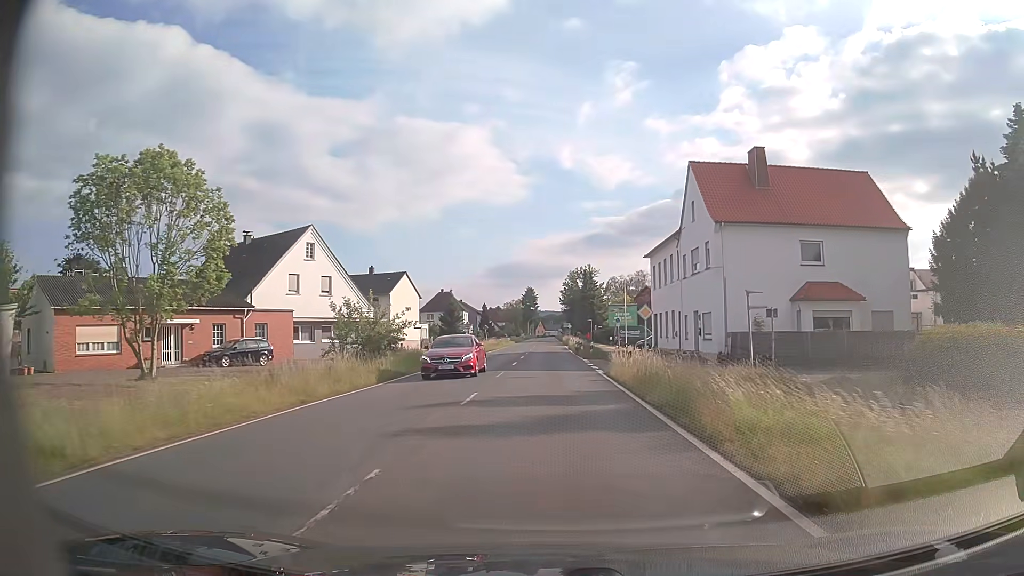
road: primary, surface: asphalt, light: Day
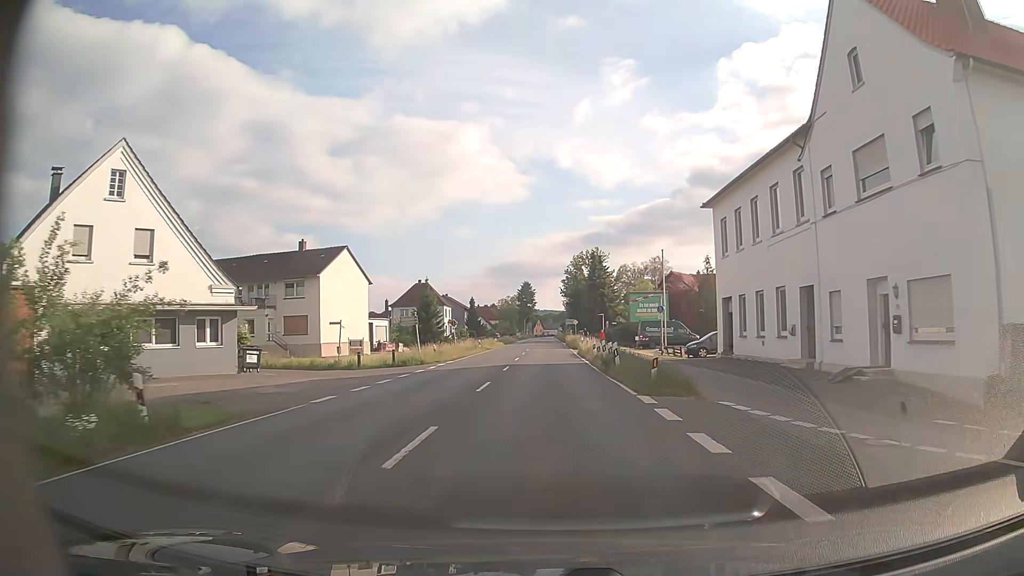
(0.0, +24.3) m; 0°
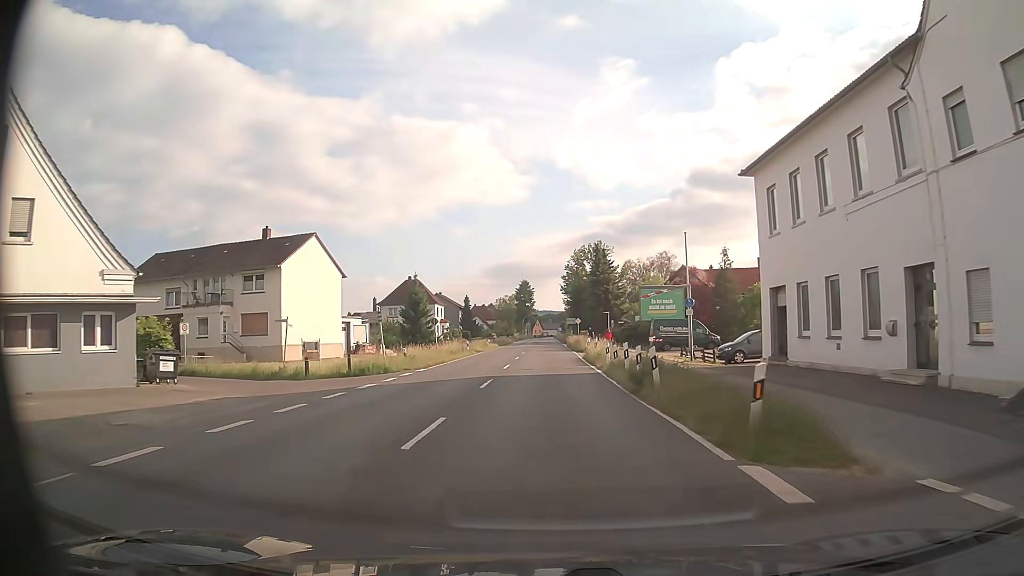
(0.0, +8.1) m; 0°
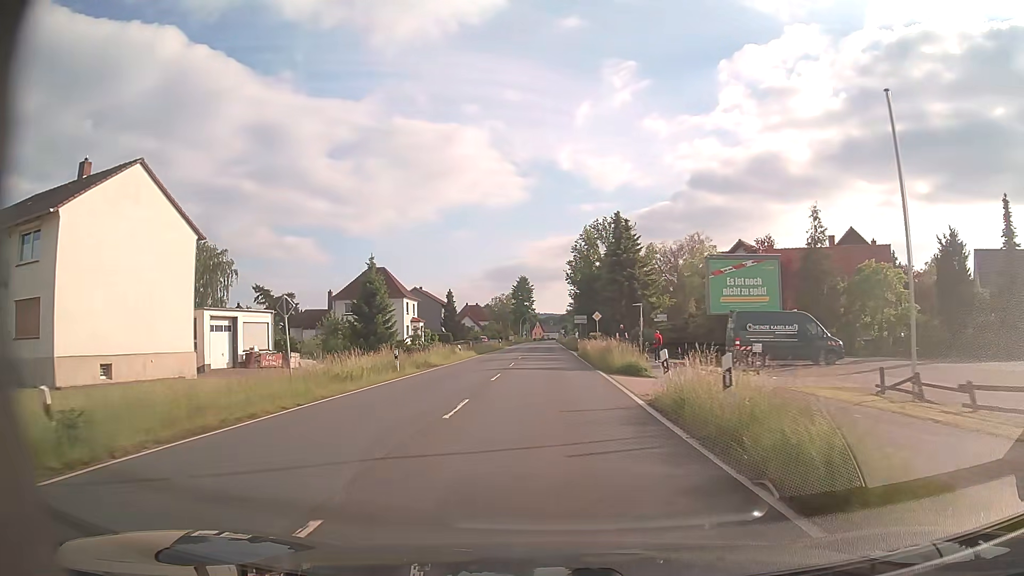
(0.0, +24.3) m; 0°
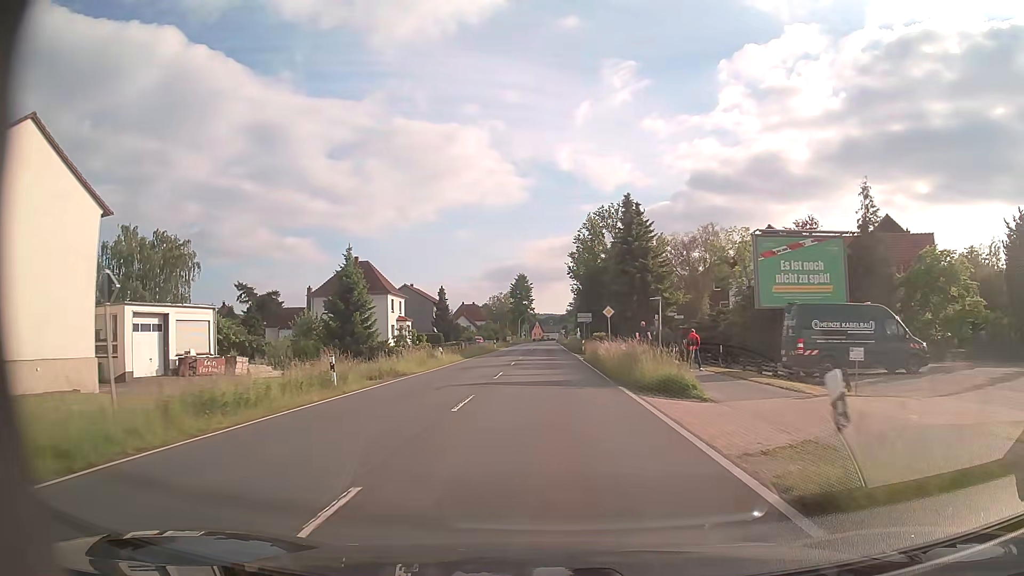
(0.0, +8.1) m; -1°
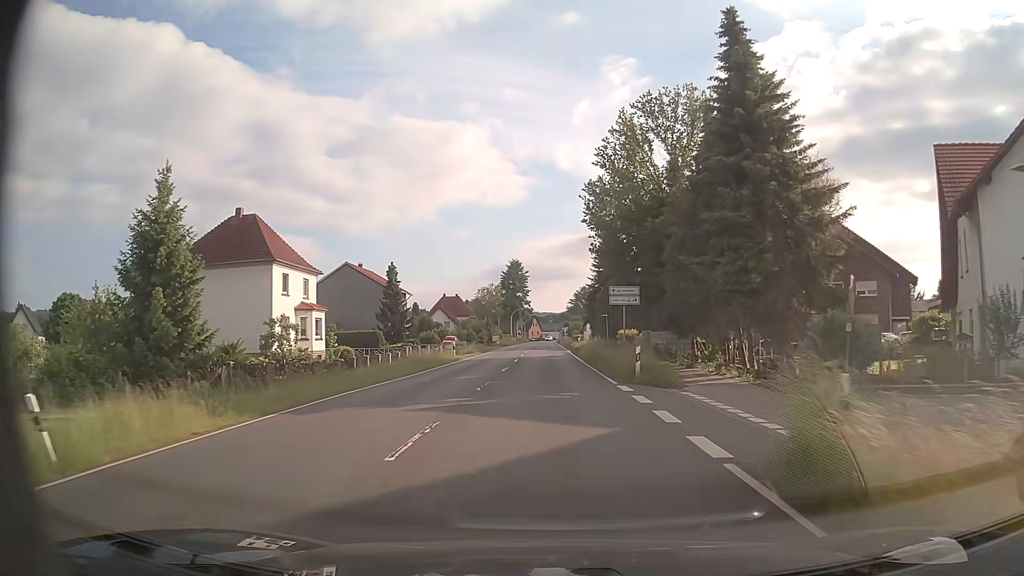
(+0.3, +32.2) m; 0°
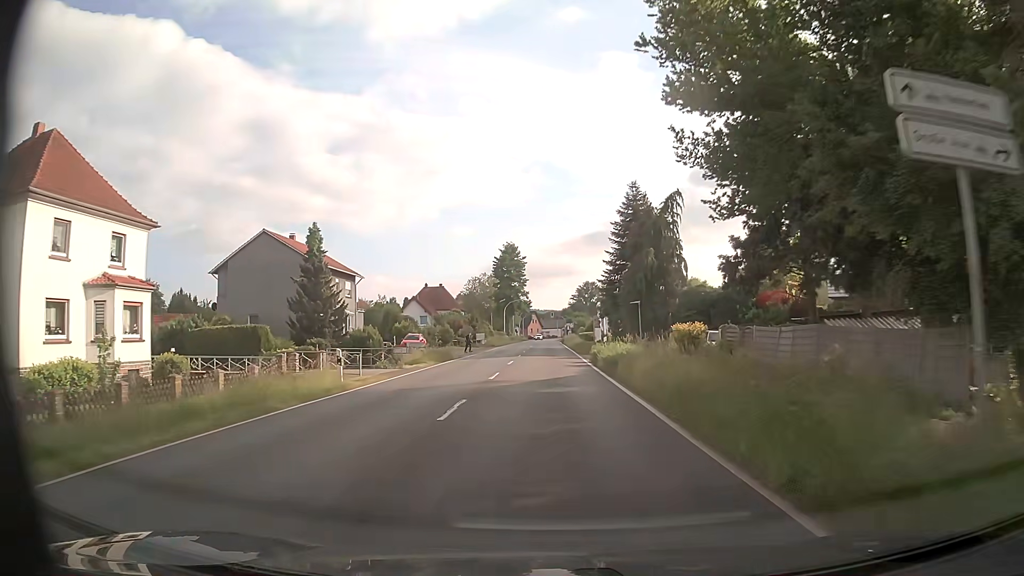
(0.0, +24.1) m; 0°
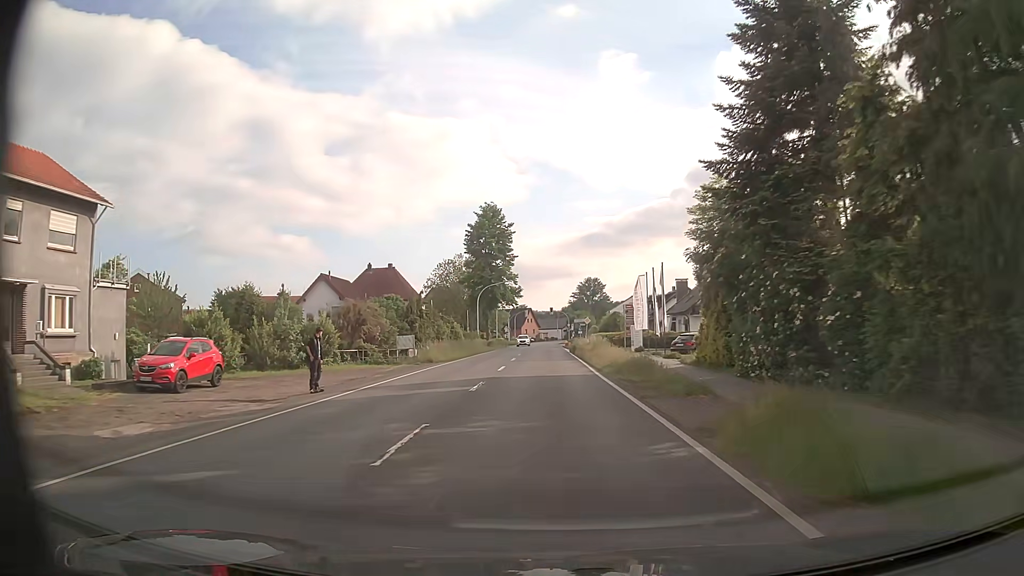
(+0.3, +40.4) m; +1°
(0, +10) (0, +20) (0, +30) (0, +40) (0, +50) (0, +60) (0, +70) (0, +80) (0, +90) (0, +100) m
